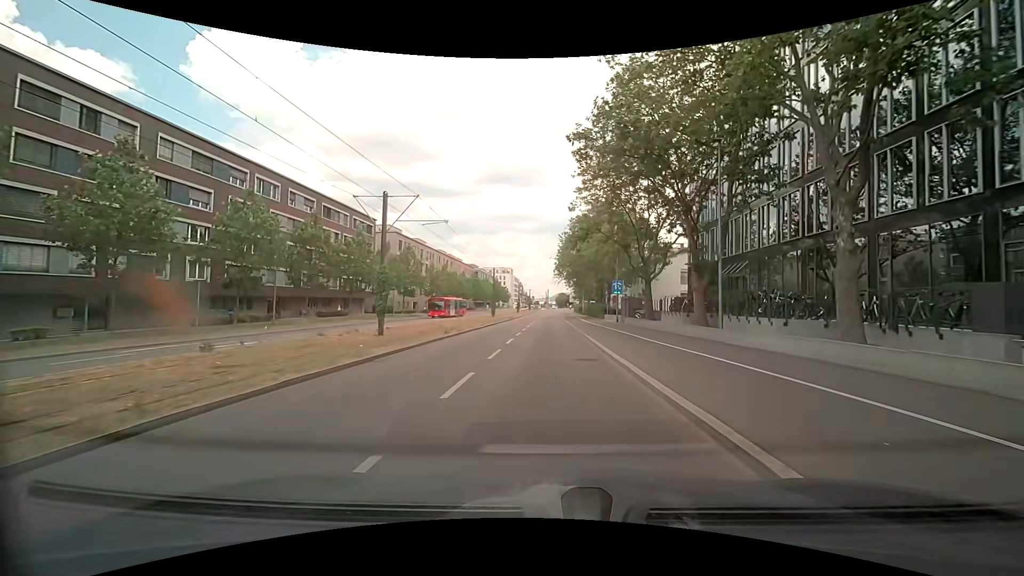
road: secondary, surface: asphalt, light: Day
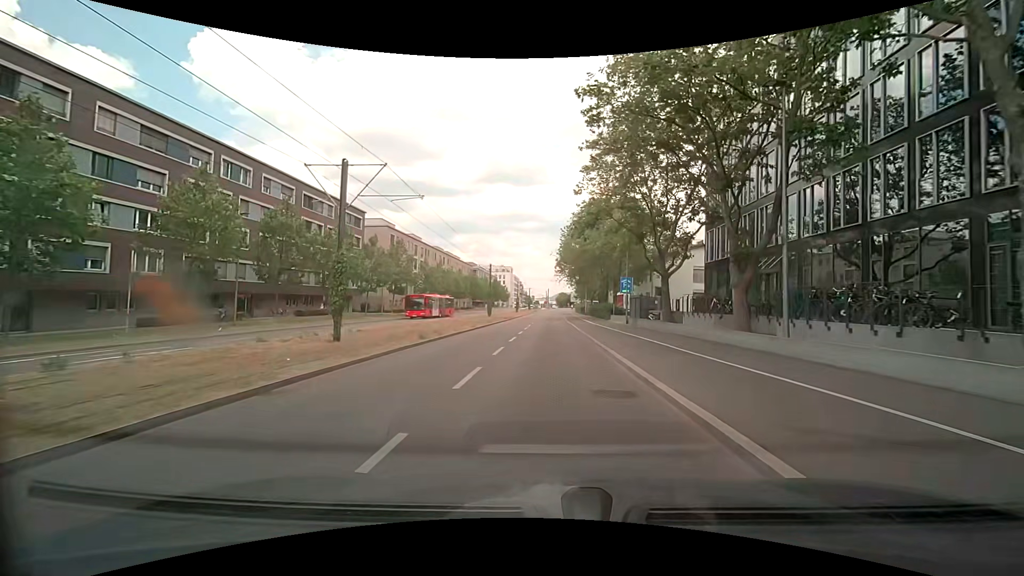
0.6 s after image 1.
(+0.1, +5.4) m; -1°
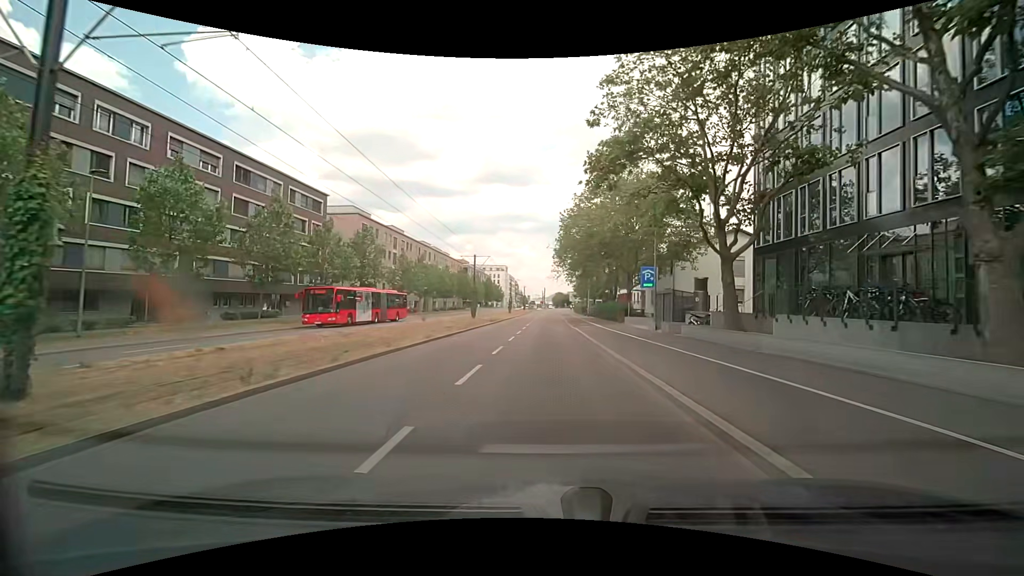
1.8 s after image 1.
(+0.4, +11.9) m; +2°
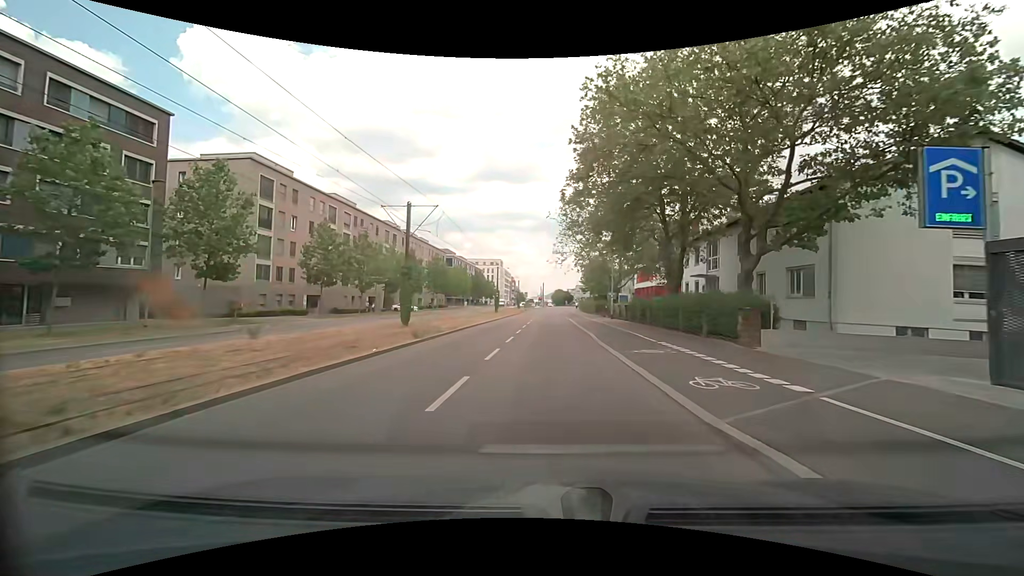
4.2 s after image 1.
(-0.1, +26.7) m; 0°
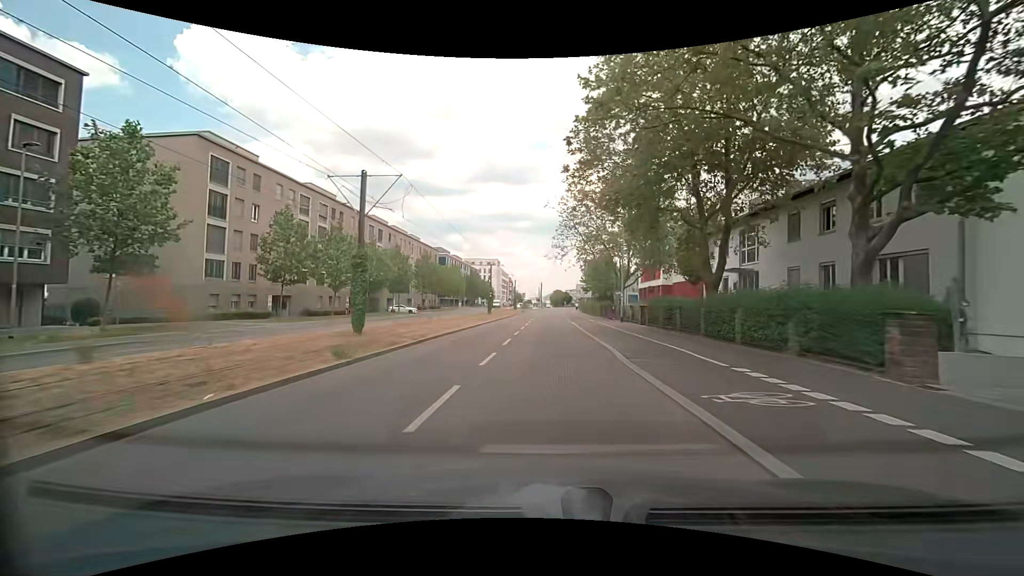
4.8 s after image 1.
(0.0, +7.0) m; -1°
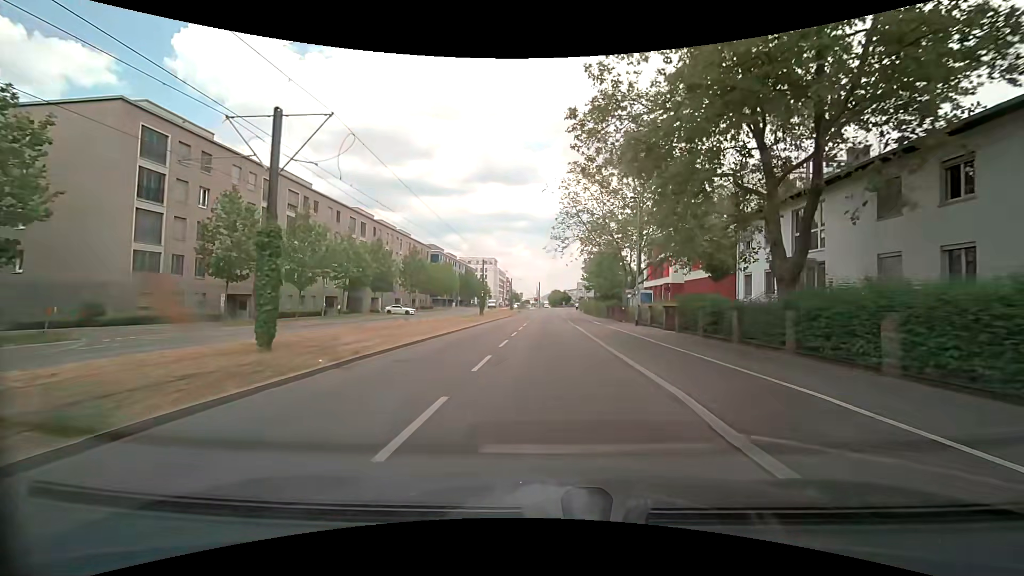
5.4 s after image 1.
(+0.1, +7.0) m; +1°
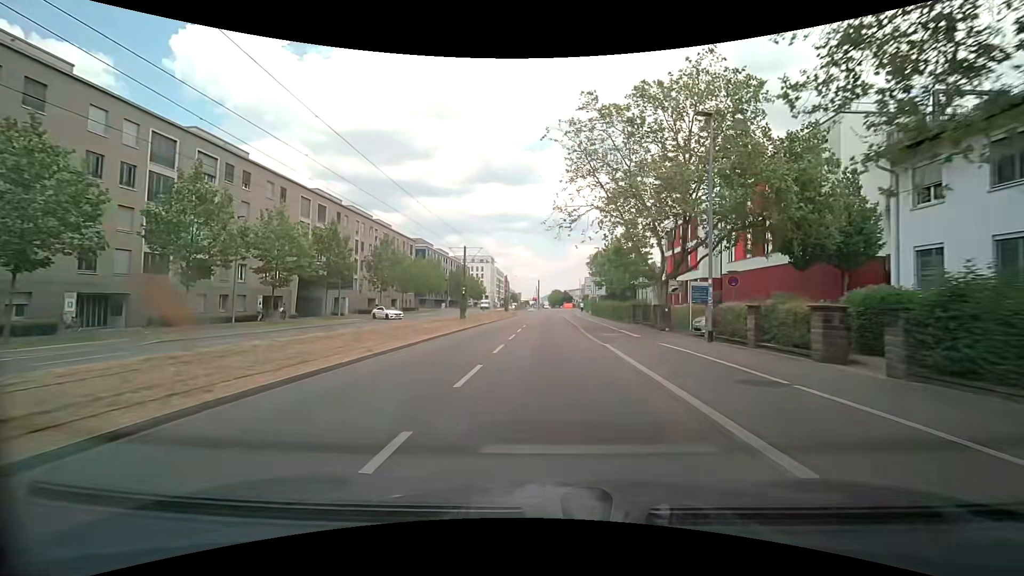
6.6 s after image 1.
(-0.1, +14.2) m; 0°
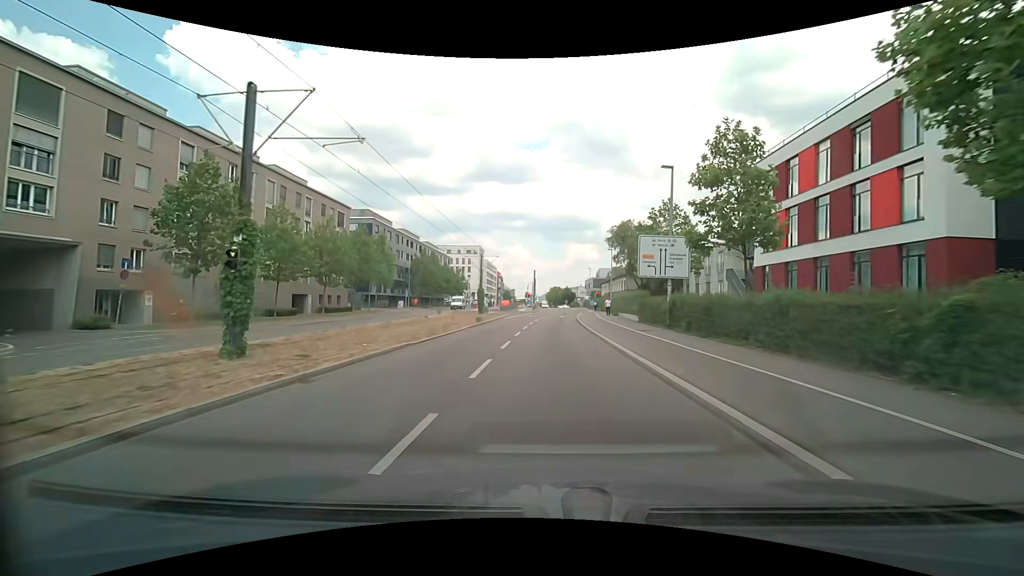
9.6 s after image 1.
(-0.3, +35.3) m; 0°
(0, +10) (0, +20) (0, +30) (+1, +40) (+1, +50) (+2, +60) (+3, +70) (+3, +80) (+3, +90) (+3, +100) m
